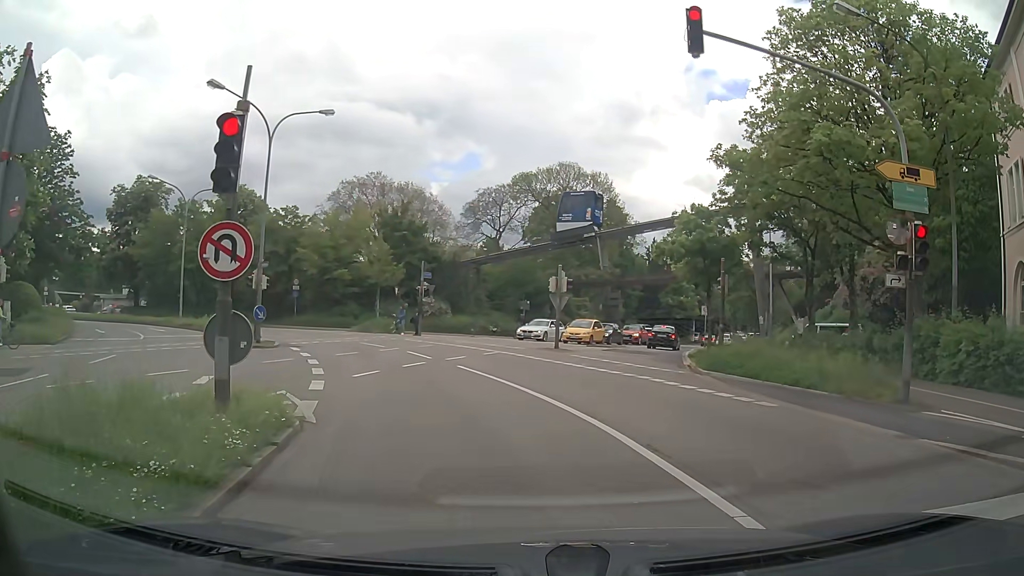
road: primary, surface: asphalt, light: Day
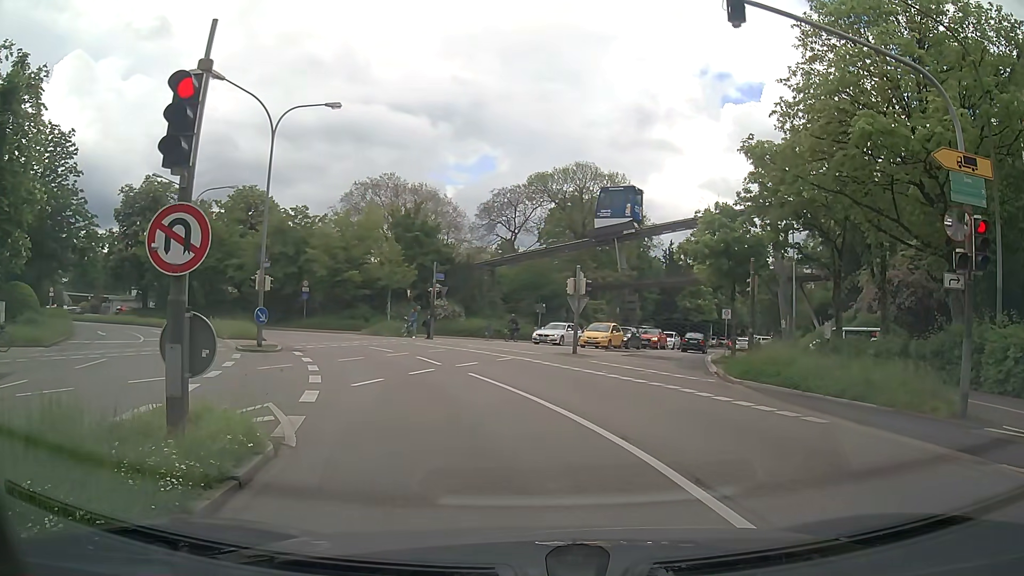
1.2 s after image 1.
(0.0, +1.3) m; -1°
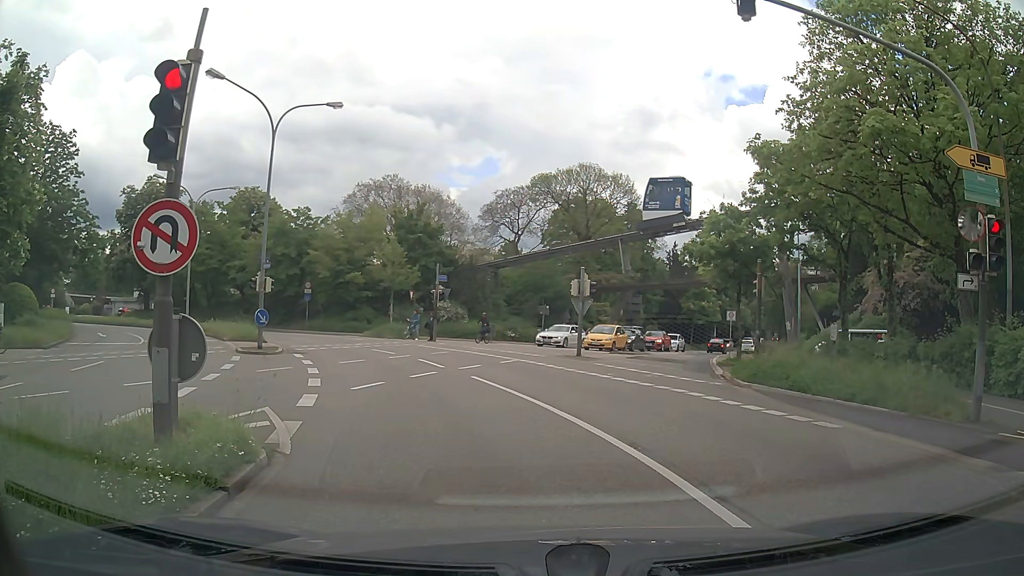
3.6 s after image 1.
(0.0, +0.4) m; 0°
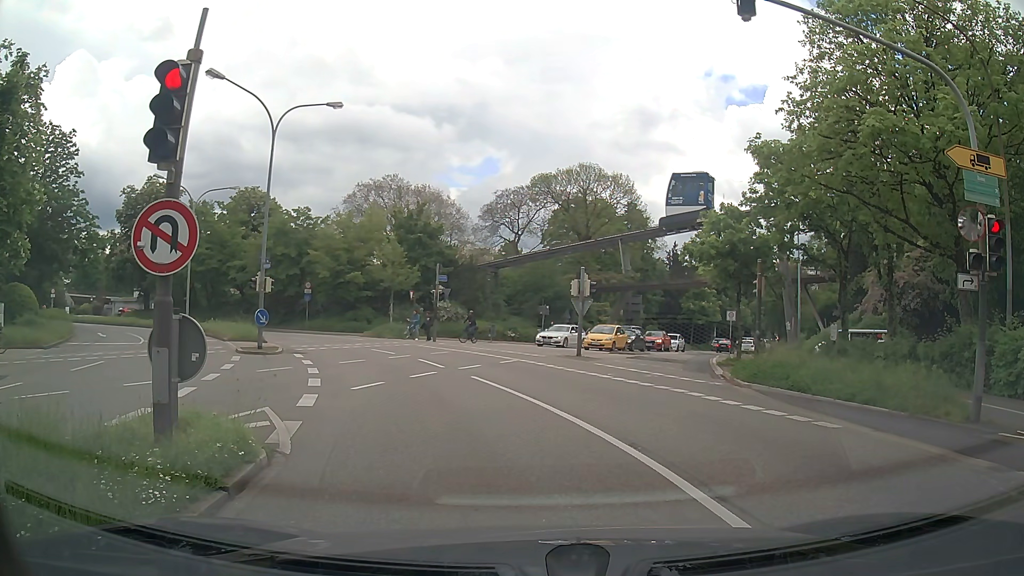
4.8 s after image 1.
(0.0, 0.0) m; 0°
